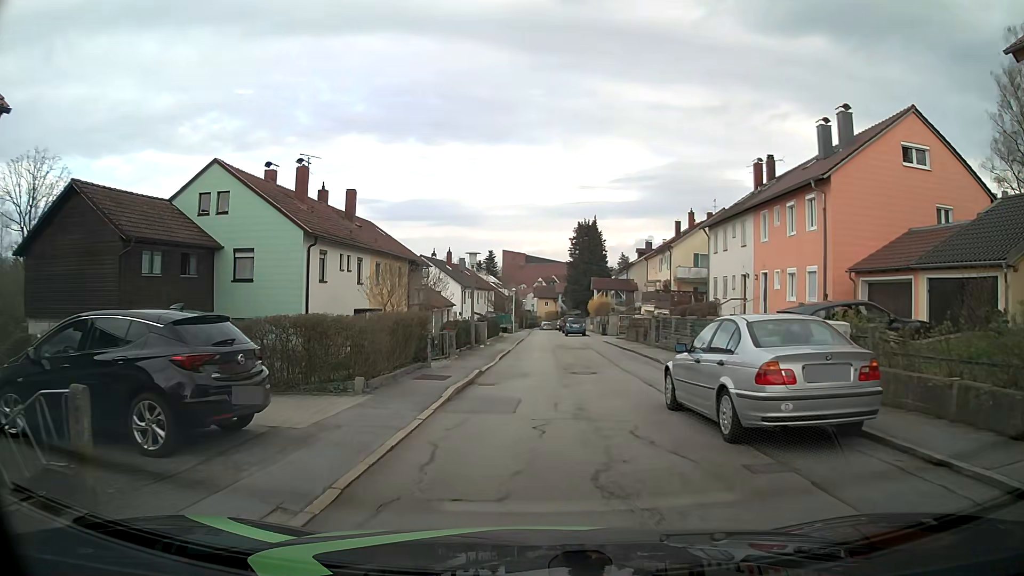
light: Day
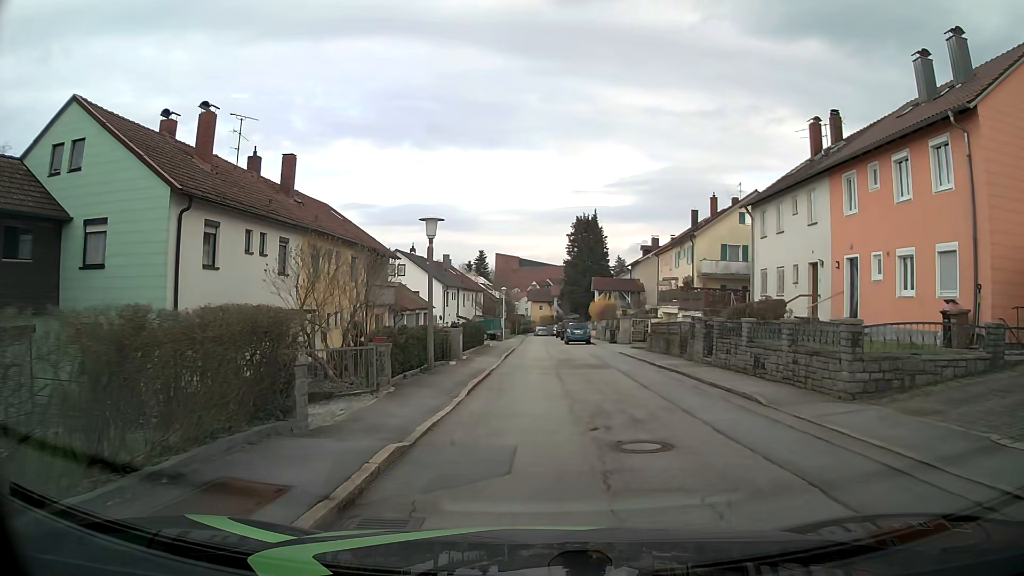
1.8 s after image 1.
(+0.1, +9.8) m; +2°
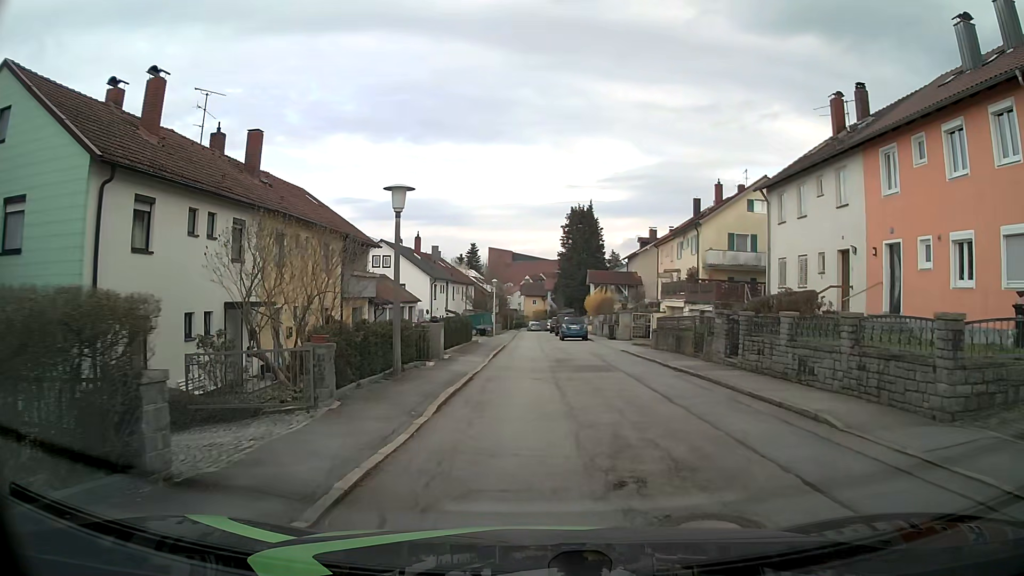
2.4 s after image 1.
(0.0, +3.3) m; -1°
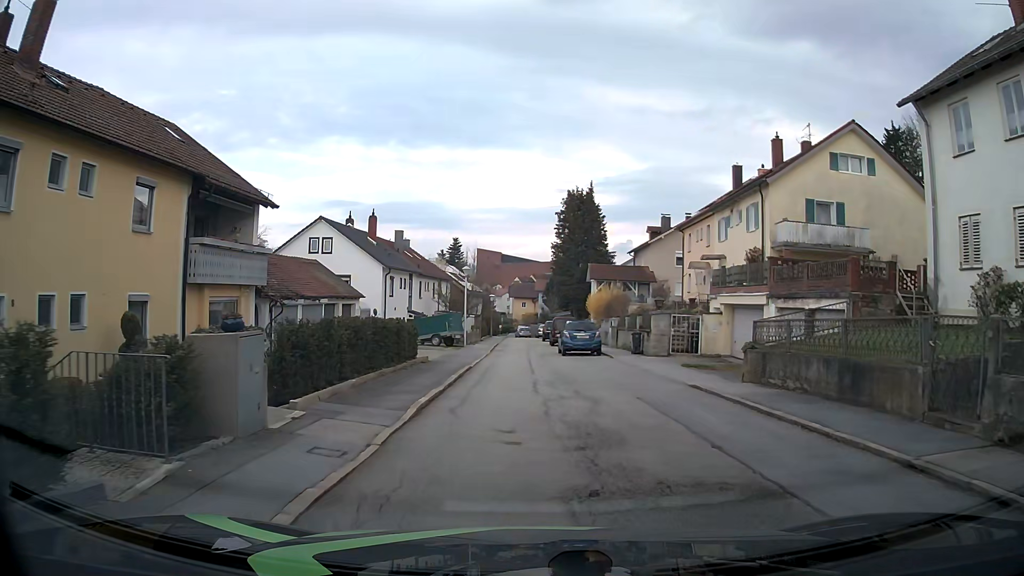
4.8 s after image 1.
(+0.3, +14.2) m; +2°
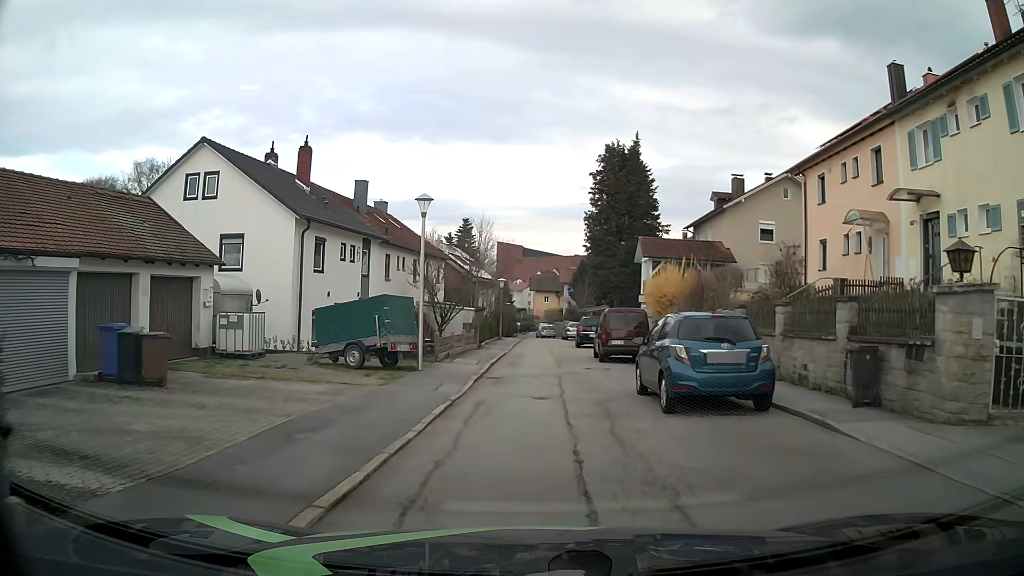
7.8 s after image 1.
(-0.3, +18.7) m; -2°
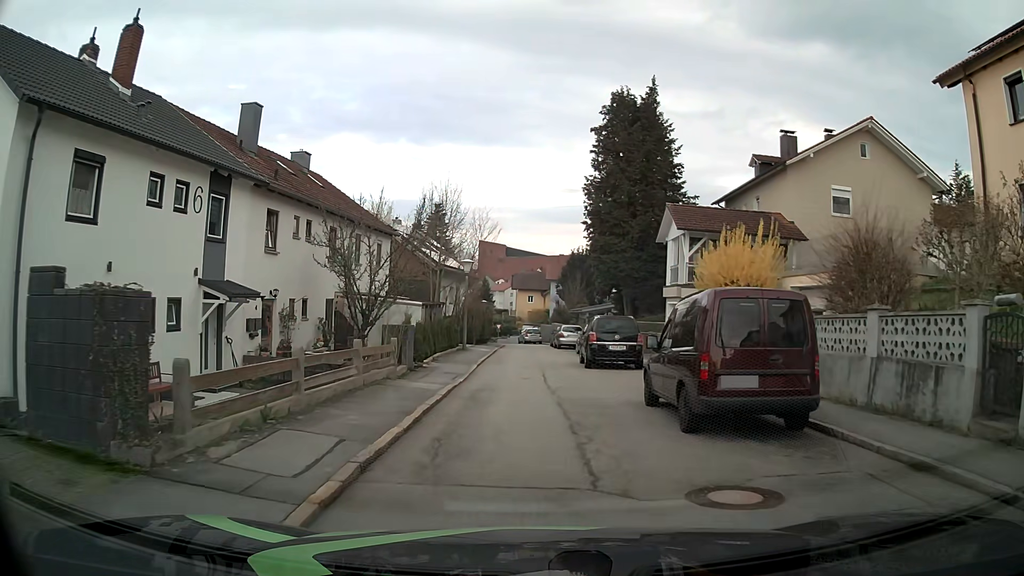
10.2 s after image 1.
(+0.2, +13.8) m; +2°
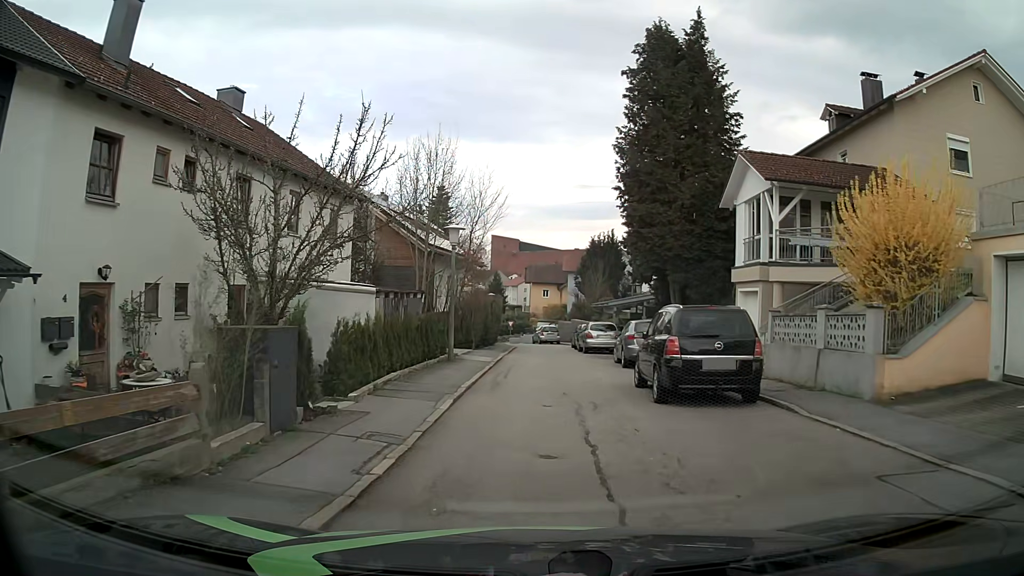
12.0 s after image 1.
(-0.1, +9.5) m; -1°
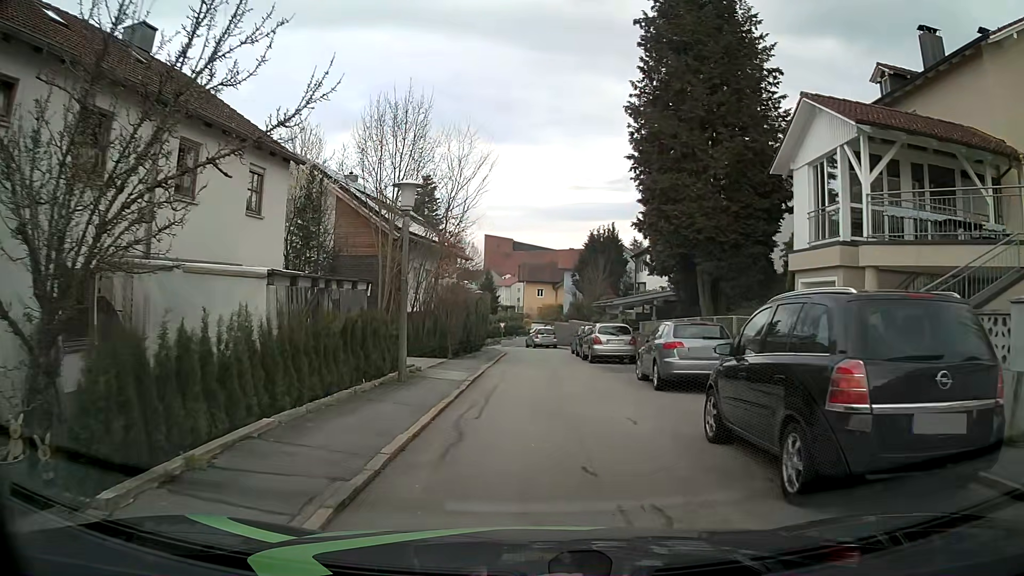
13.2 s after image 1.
(0.0, +6.3) m; +1°
